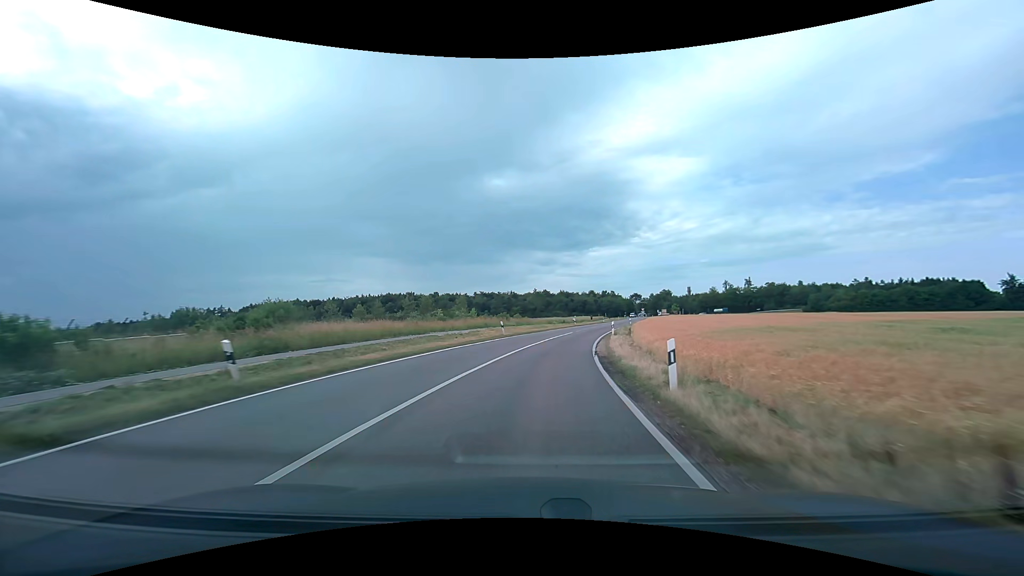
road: tertiary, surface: asphalt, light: Day
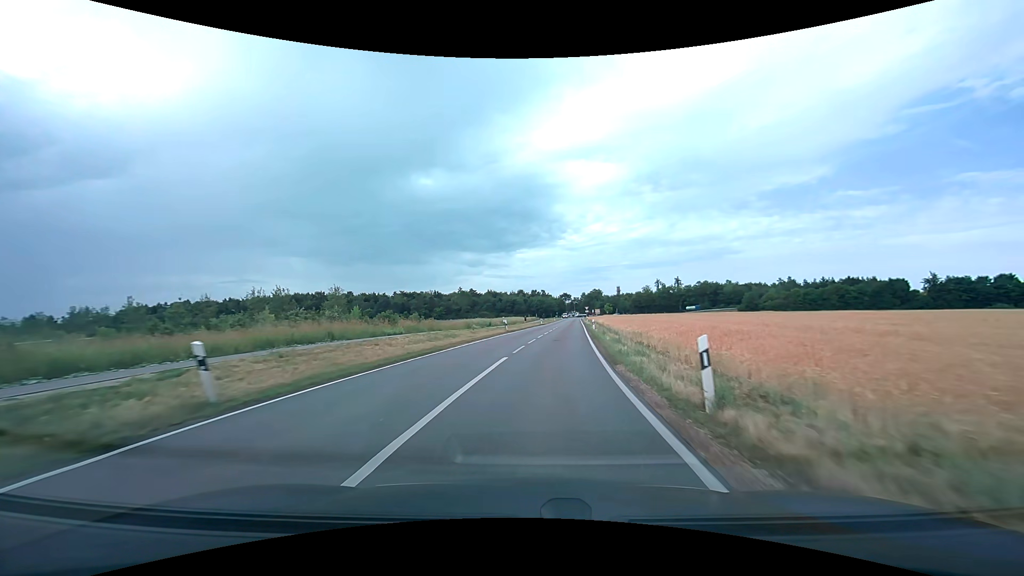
(+1.8, +26.5) m; +8°
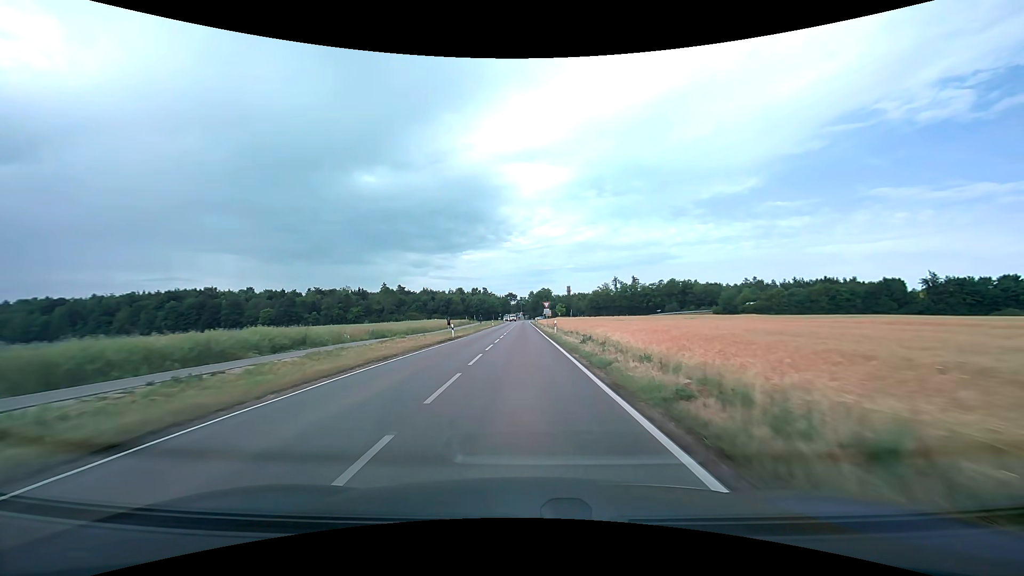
(+3.8, +46.1) m; +7°
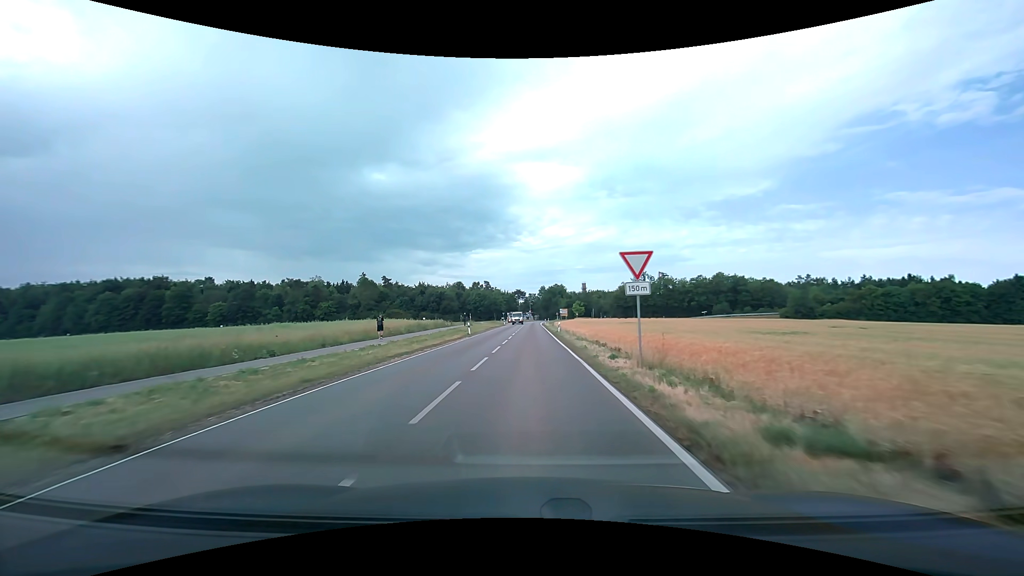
(-0.3, +44.3) m; -1°
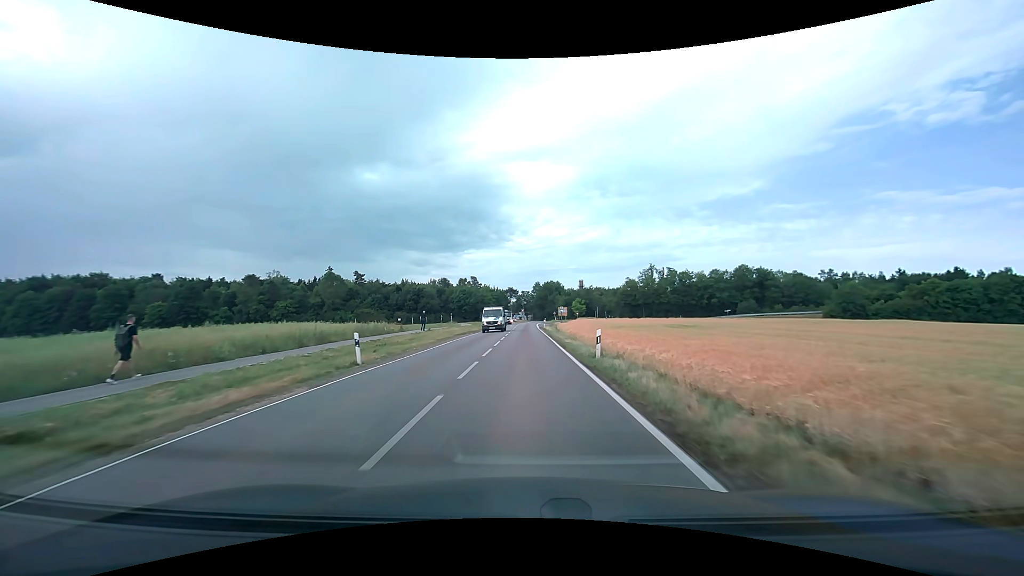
(+0.1, +26.5) m; +1°
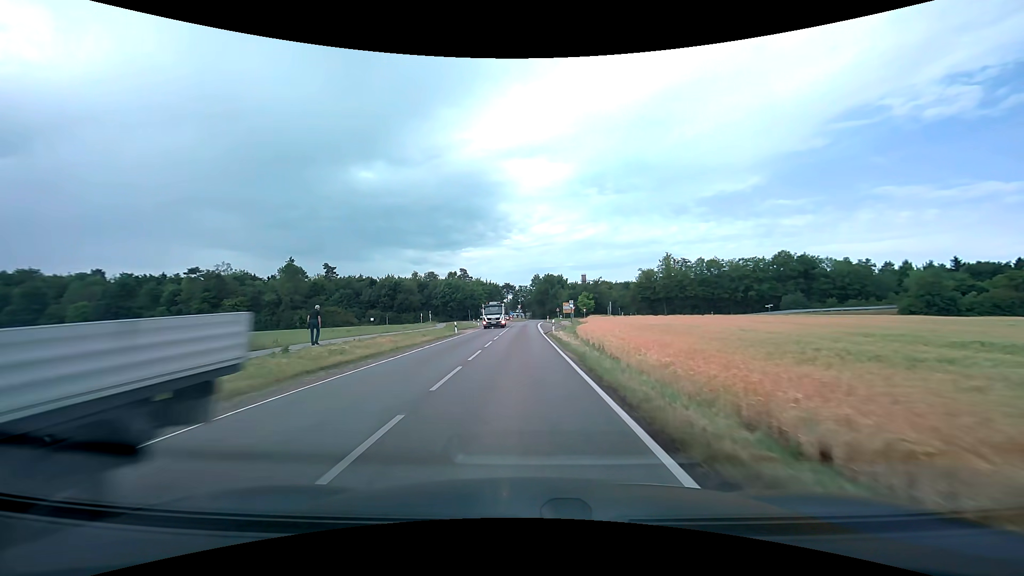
(0.0, +26.2) m; 0°
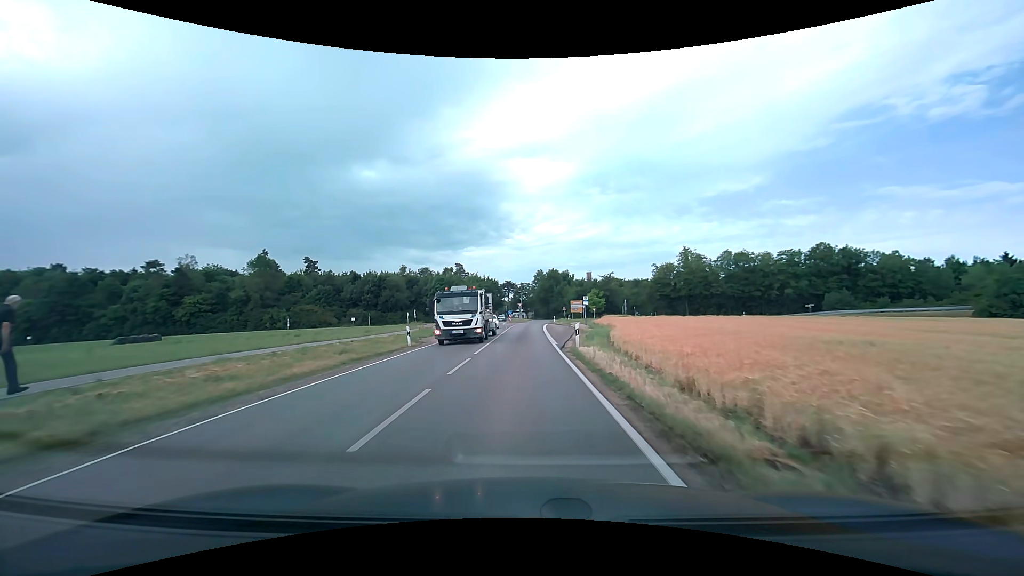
(-0.1, +15.9) m; 0°
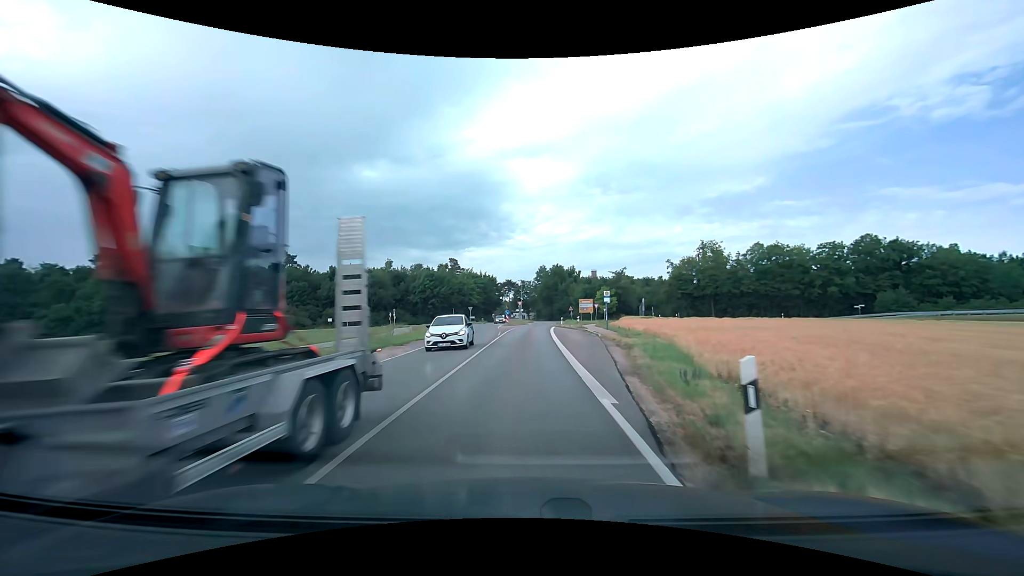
(-0.1, +14.6) m; -1°
(0, +10) (0, +20) (0, +30) (0, +40) (+1, +50) (+1, +60) (+3, +70) (+8, +78) (+17, +82) (+27, +82) m
